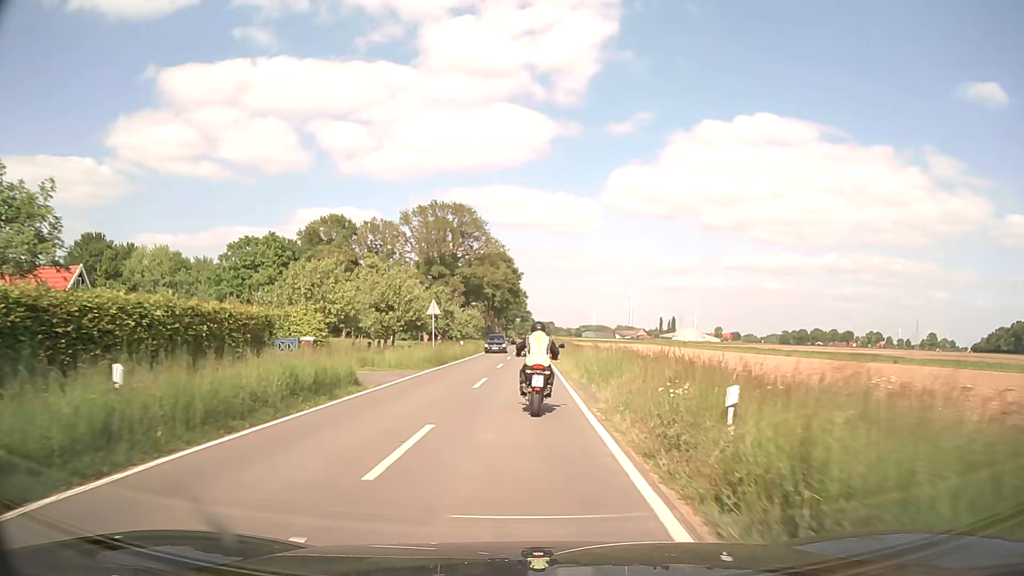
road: secondary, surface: asphalt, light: Day
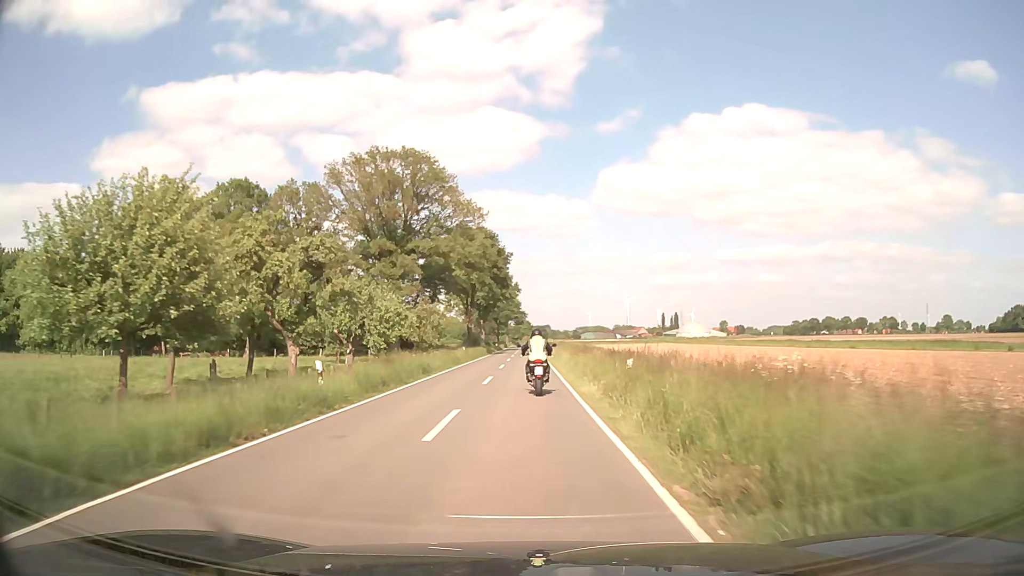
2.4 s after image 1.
(+0.2, +33.8) m; +1°
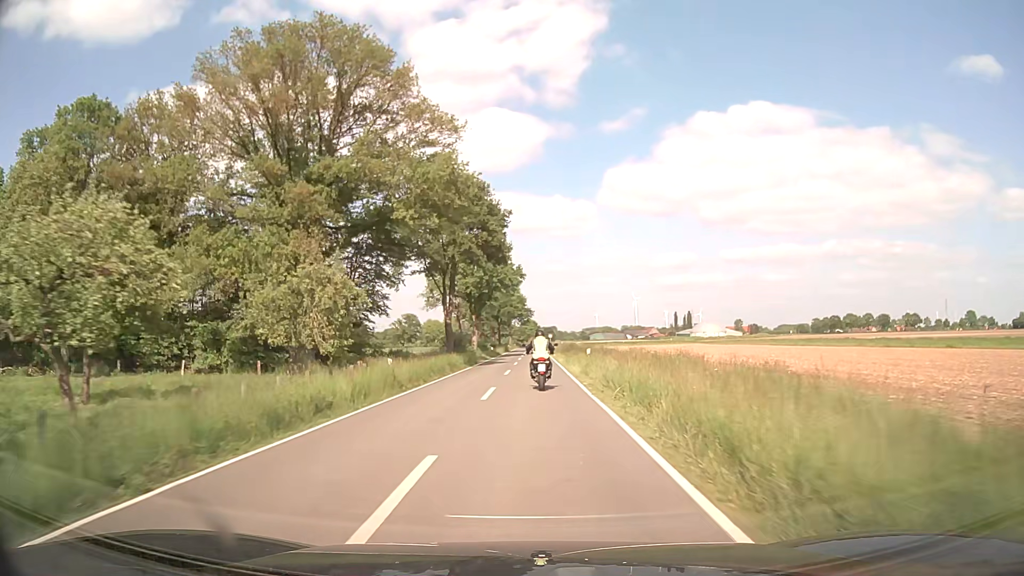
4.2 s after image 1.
(-0.3, +30.0) m; -1°
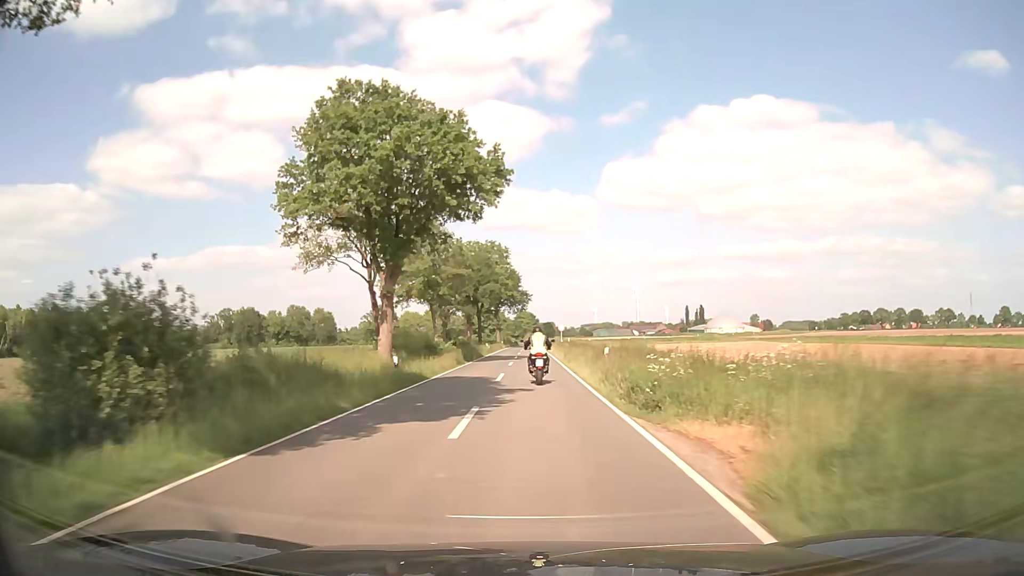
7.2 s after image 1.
(+0.3, +55.0) m; 0°
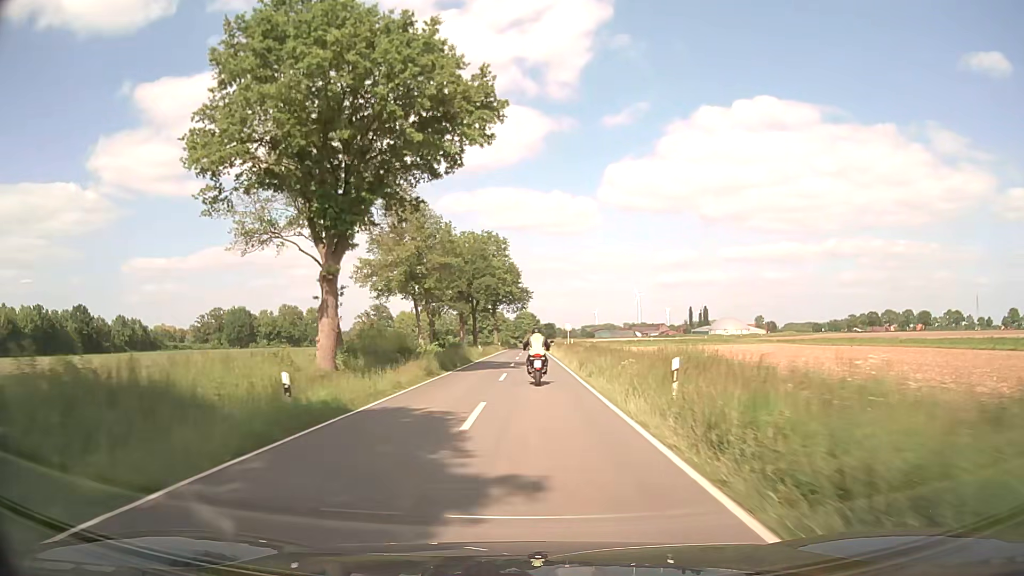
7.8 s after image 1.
(0.0, +11.1) m; -1°
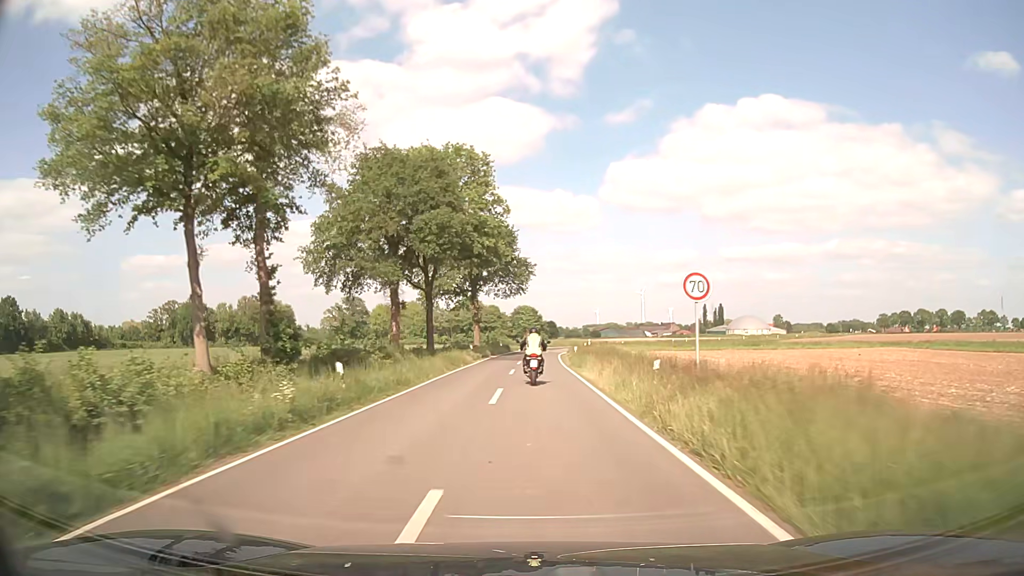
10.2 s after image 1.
(+0.3, +44.3) m; 0°
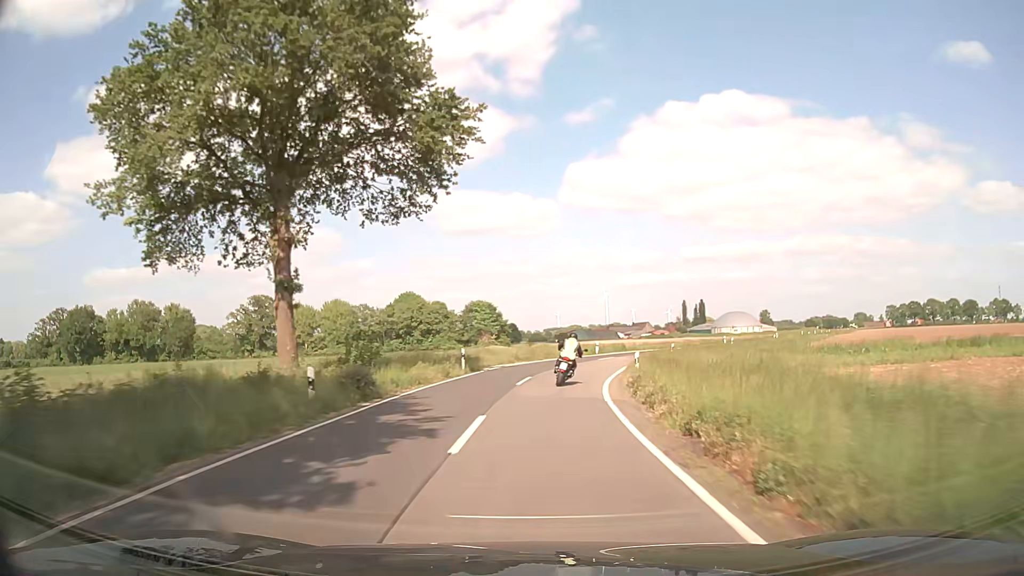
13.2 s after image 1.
(+0.8, +54.3) m; +3°
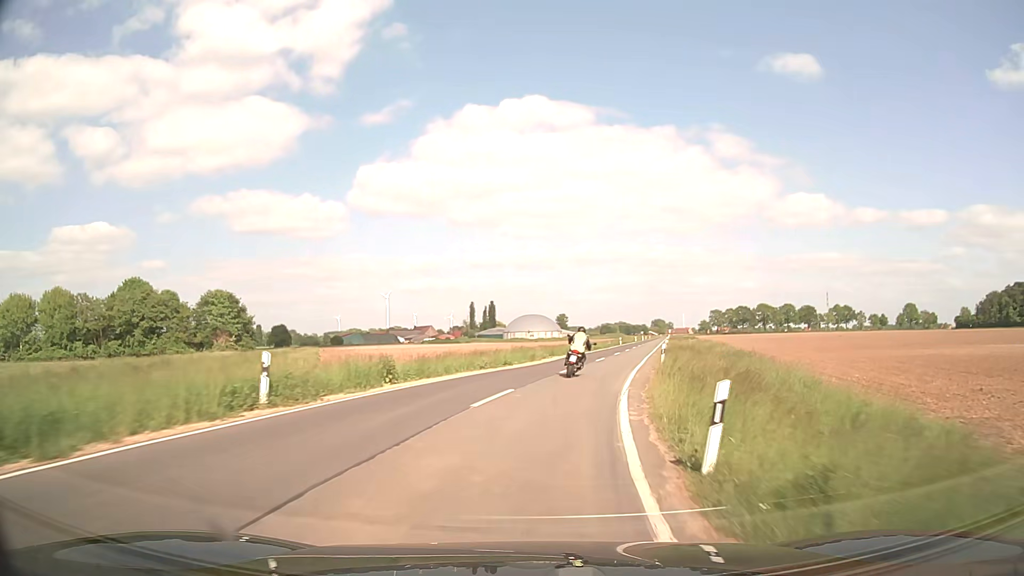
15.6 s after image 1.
(+6.0, +43.3) m; +18°
(0, +10) (+2, +20) (+3, +30) (+6, +40) (+8, +49) (+10, +59) (+12, +69) (+15, +78) (+17, +88) (+19, +98) m
